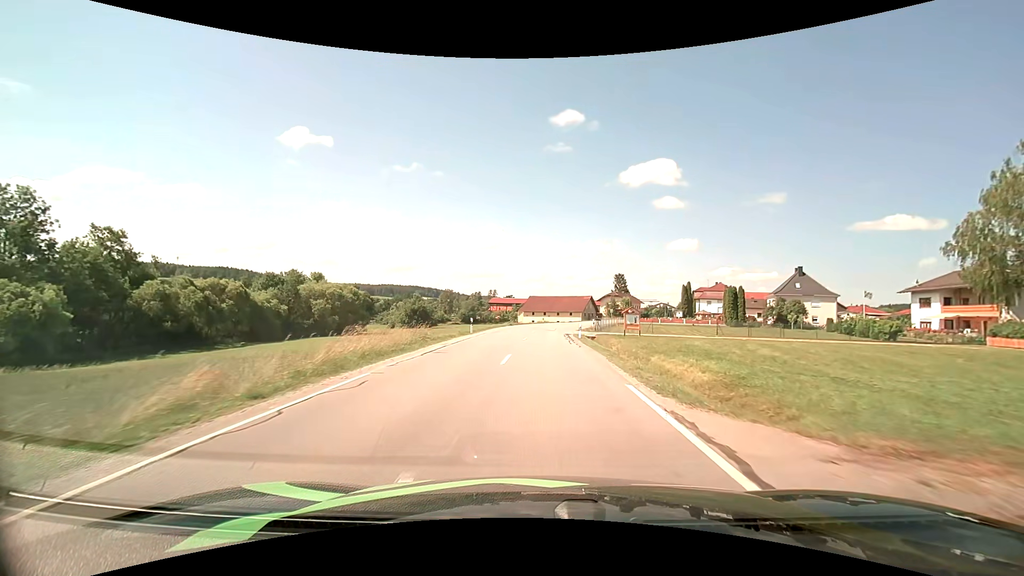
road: secondary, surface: asphalt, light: Day
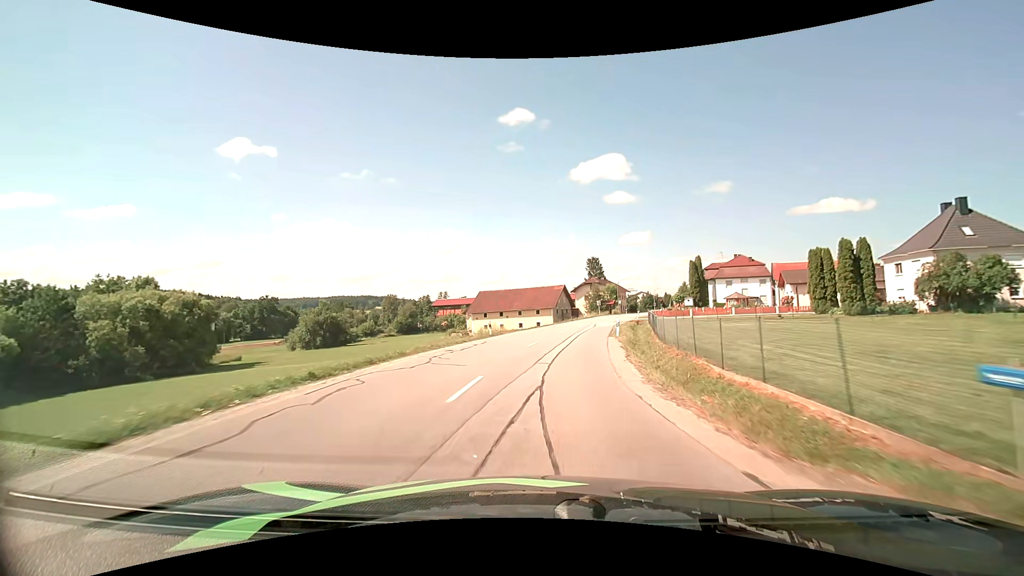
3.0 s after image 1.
(+1.0, +42.8) m; +5°
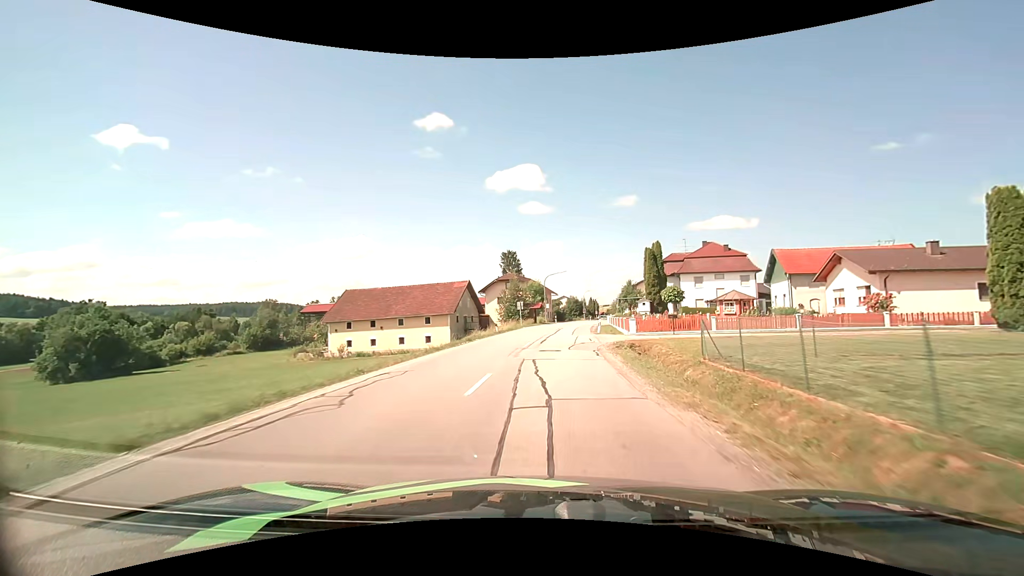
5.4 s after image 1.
(+2.7, +33.9) m; +9°
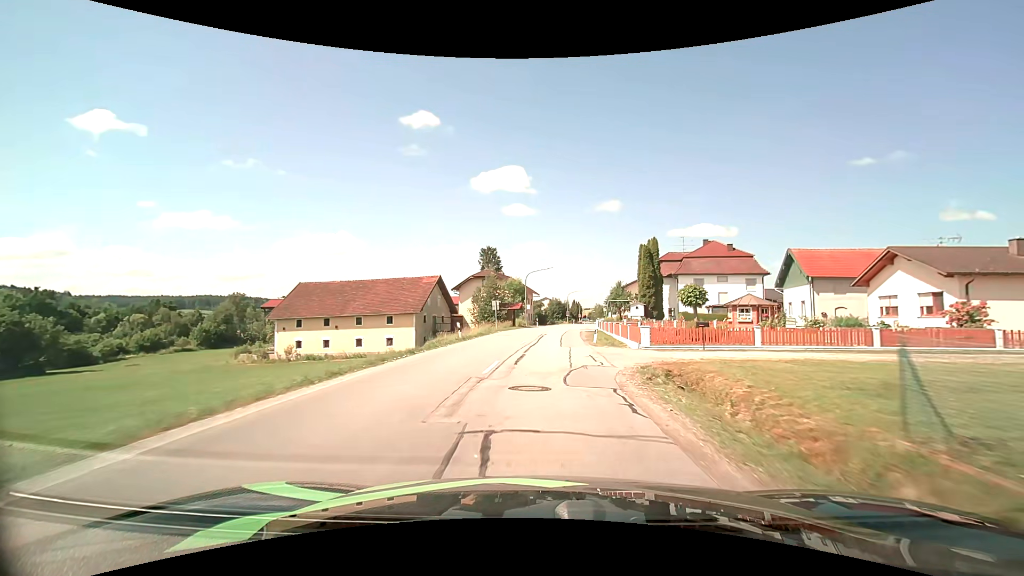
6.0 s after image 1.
(+0.2, +8.7) m; +2°
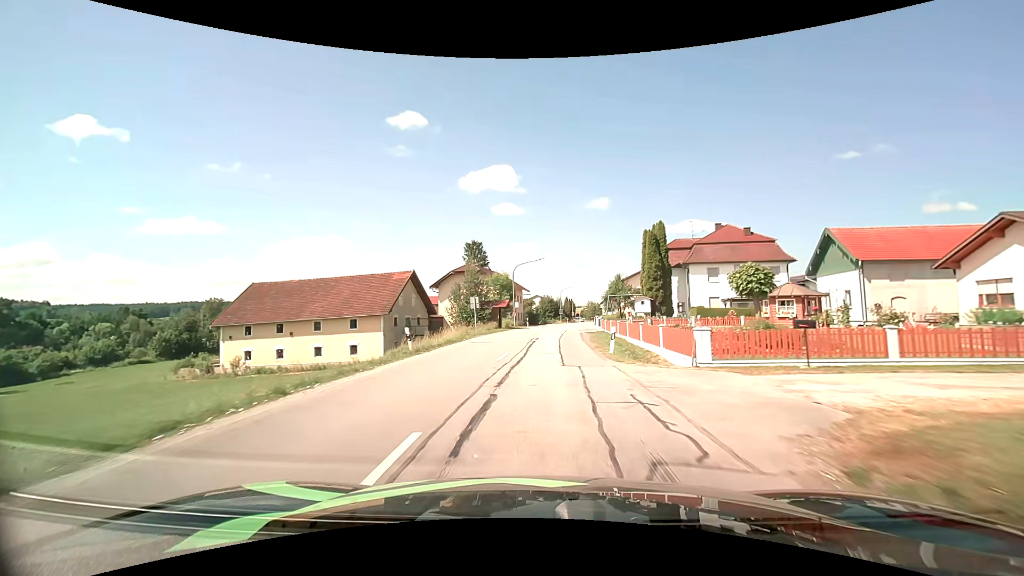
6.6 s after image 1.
(+0.1, +8.7) m; +2°
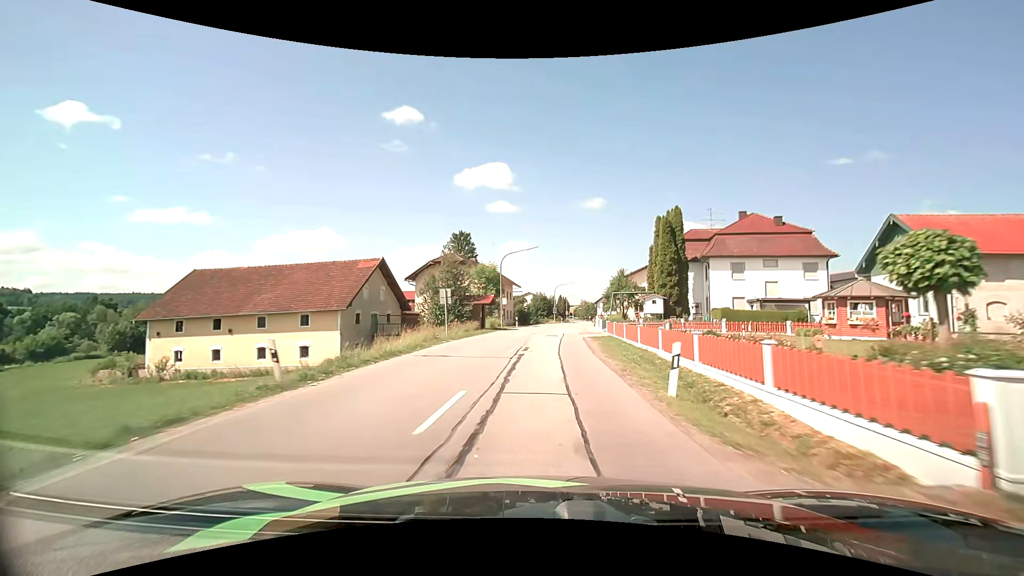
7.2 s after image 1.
(0.0, +8.6) m; +1°
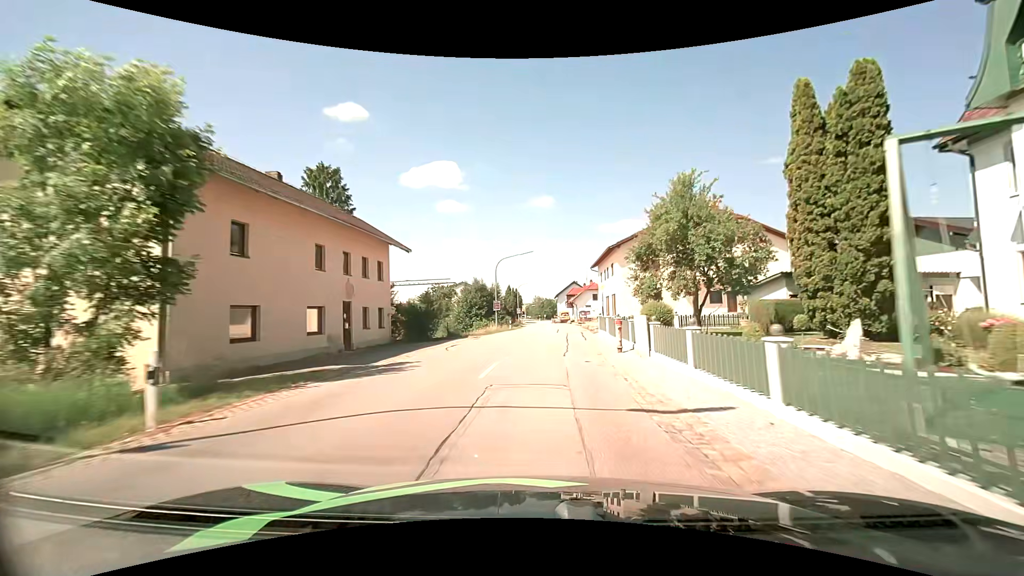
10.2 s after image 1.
(+2.1, +42.1) m; +5°
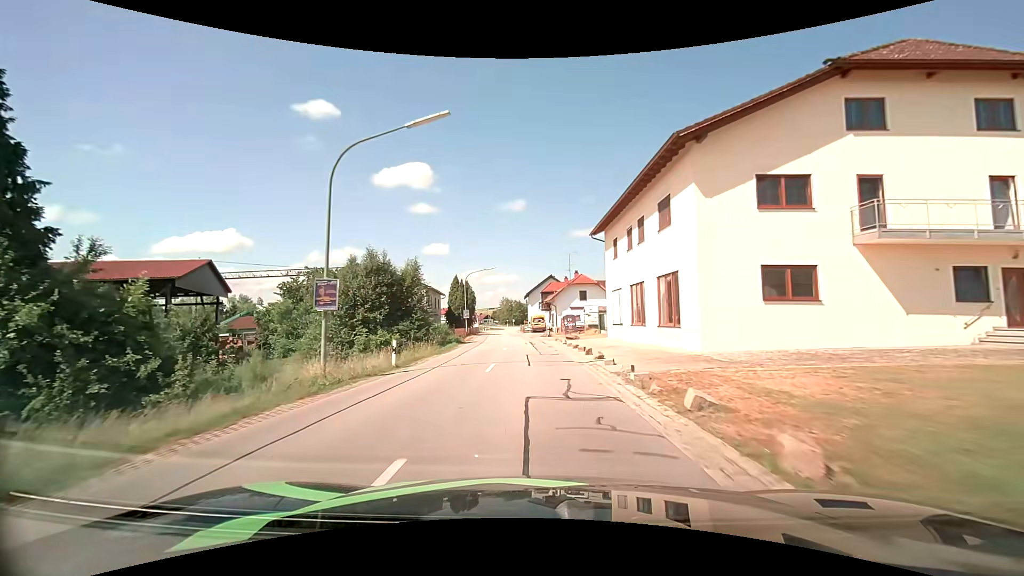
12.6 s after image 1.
(+1.3, +32.4) m; +3°
(0, +10) (0, +20) (-1, +30) (-1, +40) (-2, +50) (-2, +60) (-3, +70) (-4, +80) (-5, +90) (-5, +100) m
